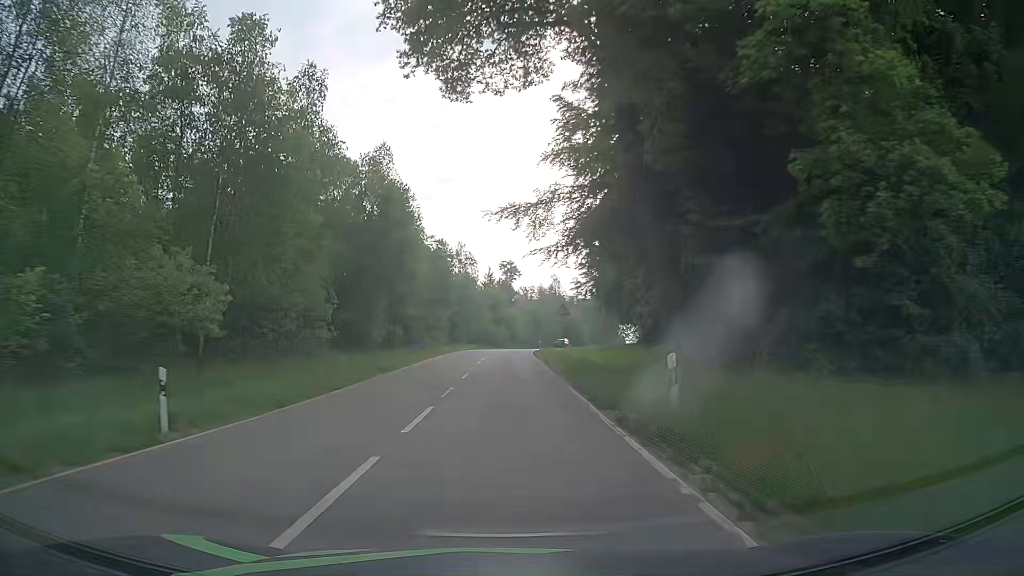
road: tertiary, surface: asphalt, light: Day
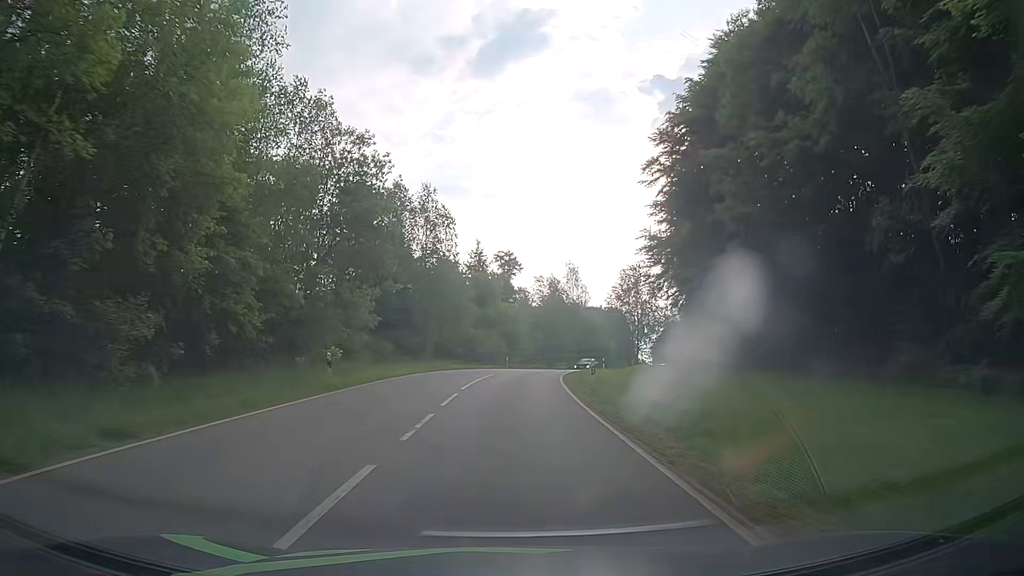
(-0.2, +36.8) m; 0°
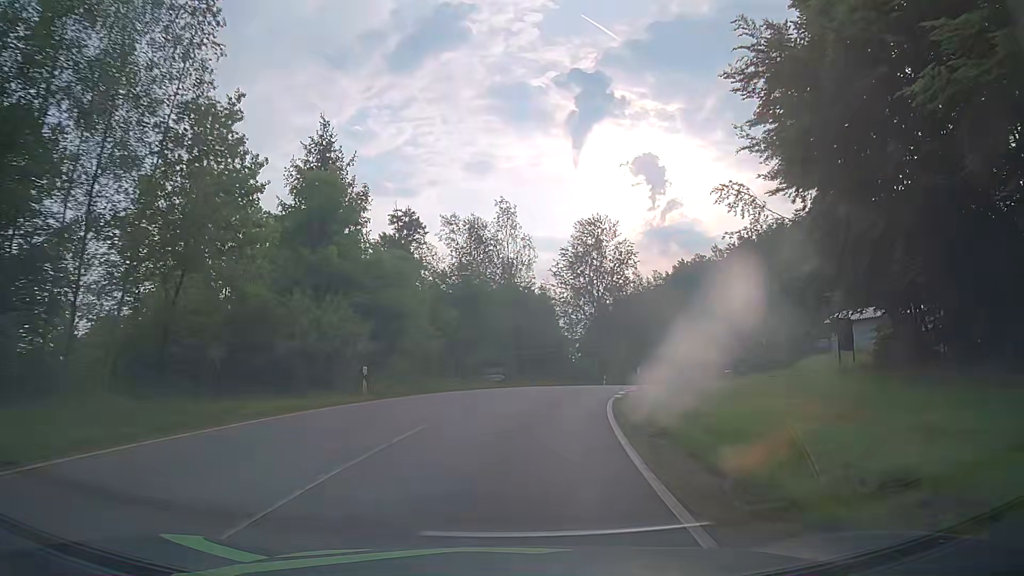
(+1.5, +37.2) m; +7°
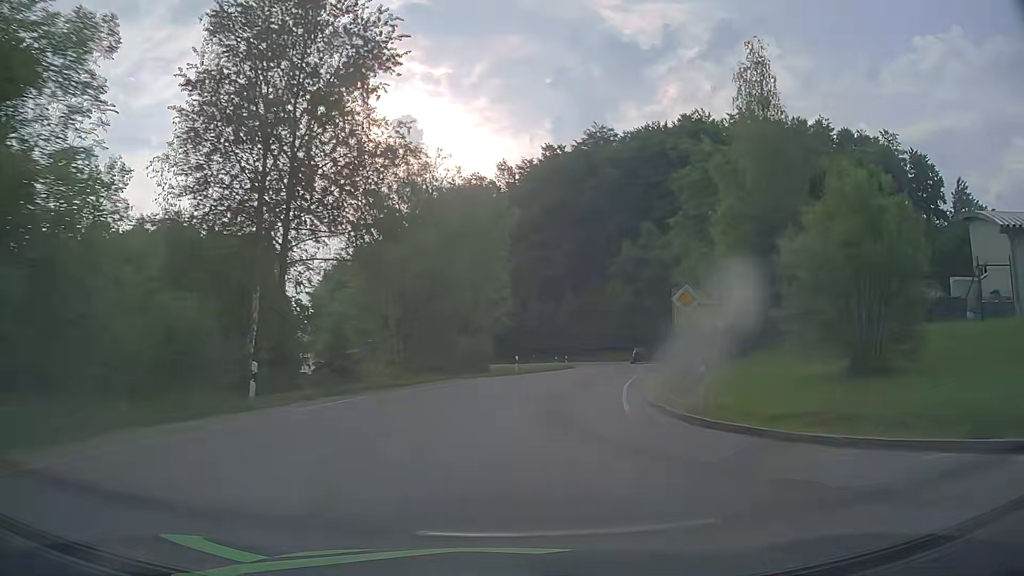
(+8.3, +46.3) m; +22°
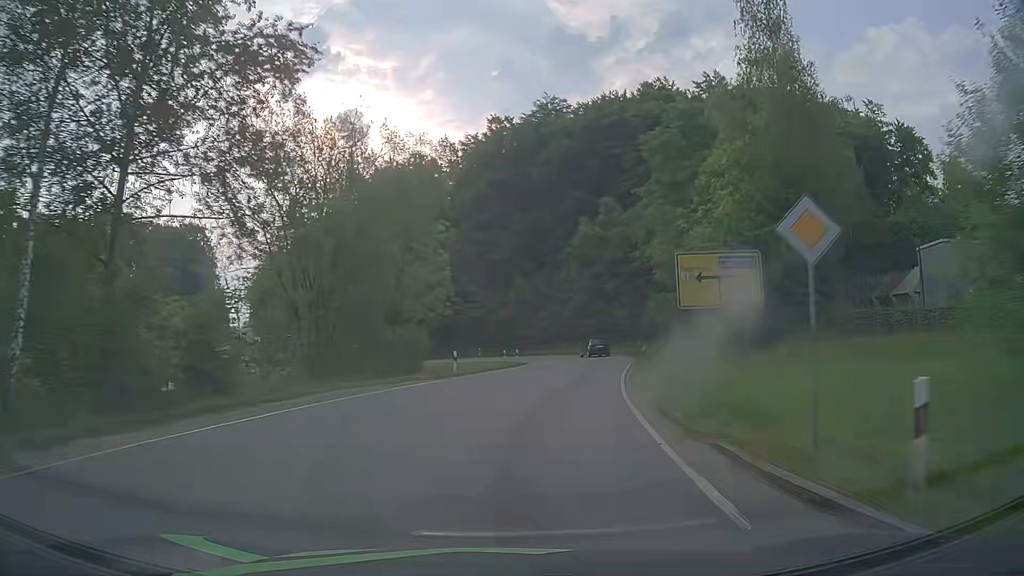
(+0.4, +9.4) m; +5°
